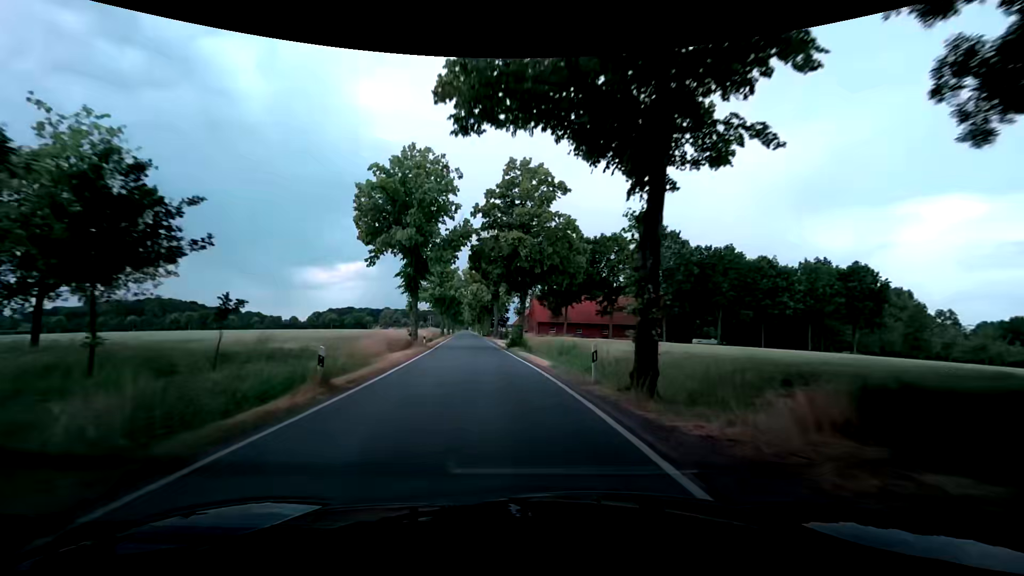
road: tertiary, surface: asphalt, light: Day
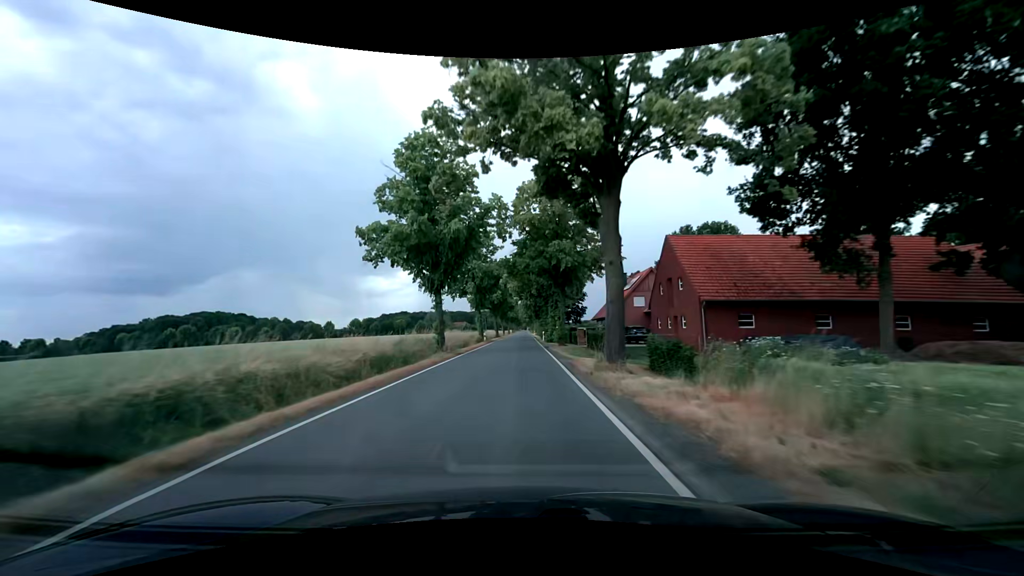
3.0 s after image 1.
(-3.8, +51.6) m; -6°
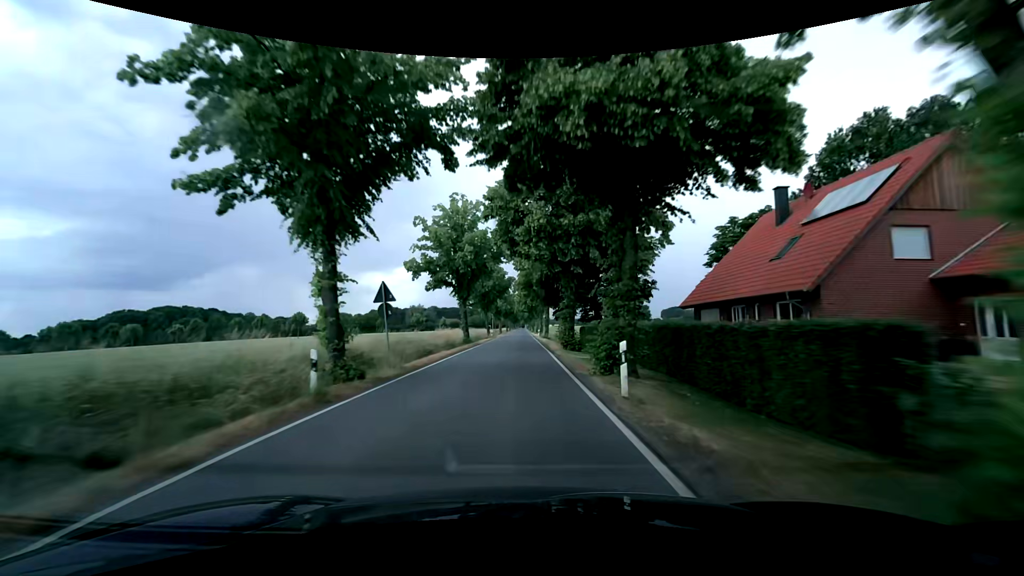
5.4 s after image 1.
(+0.1, +45.1) m; 0°
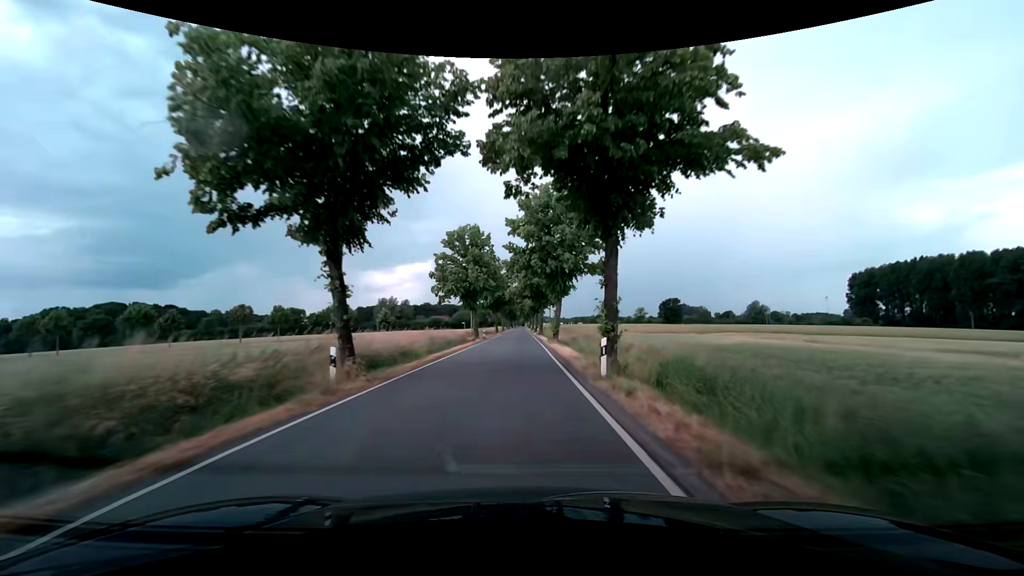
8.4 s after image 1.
(0.0, +57.9) m; 0°
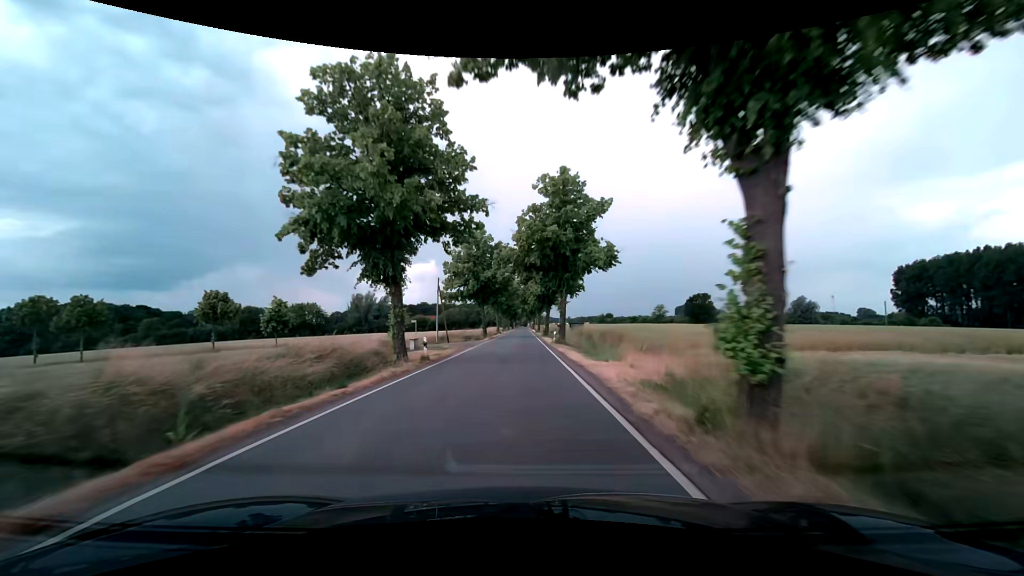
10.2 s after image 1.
(-0.1, +35.0) m; -1°
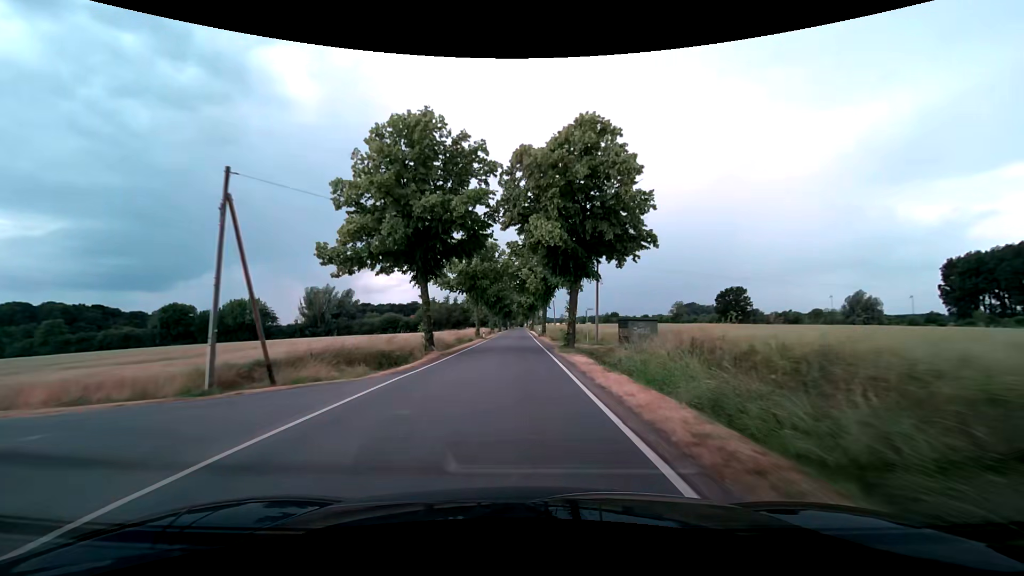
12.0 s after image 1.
(+0.2, +35.2) m; +1°
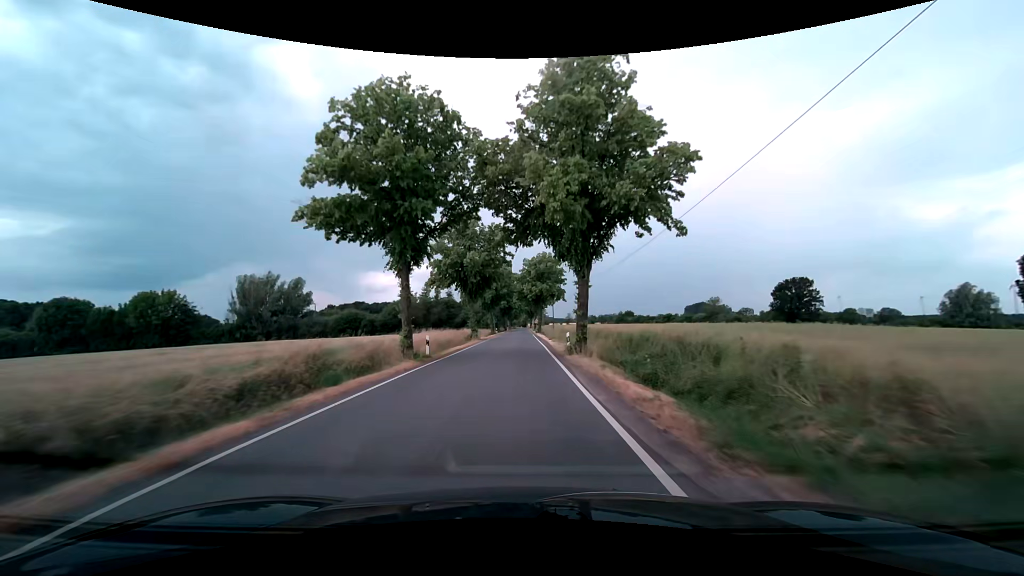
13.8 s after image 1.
(0.0, +35.3) m; 0°
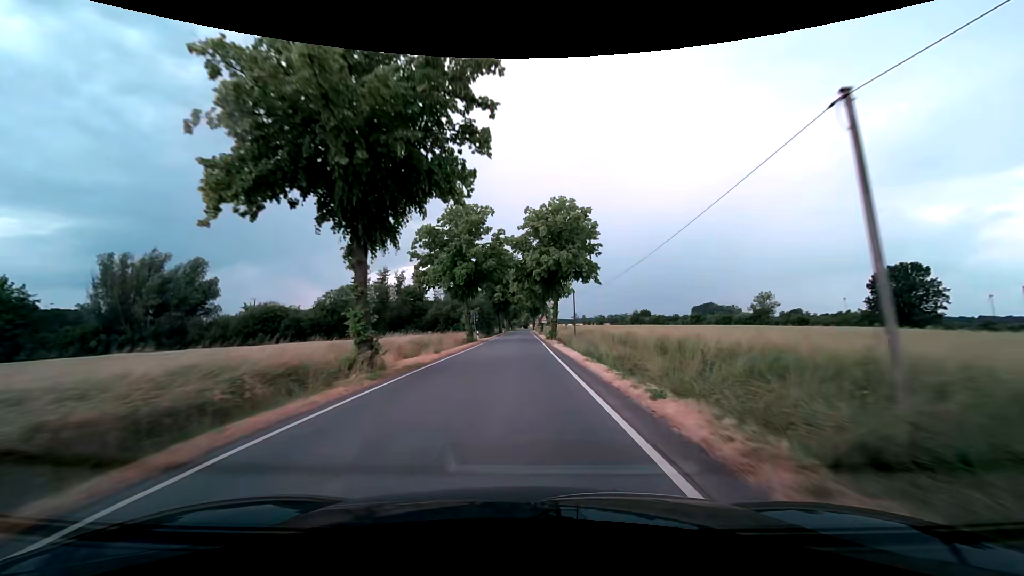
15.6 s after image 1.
(-0.4, +35.5) m; -1°
(0, +10) (0, +20) (0, +30) (0, +40) (0, +50) (0, +60) (0, +70) (0, +80) (0, +90) (+1, +100) m
